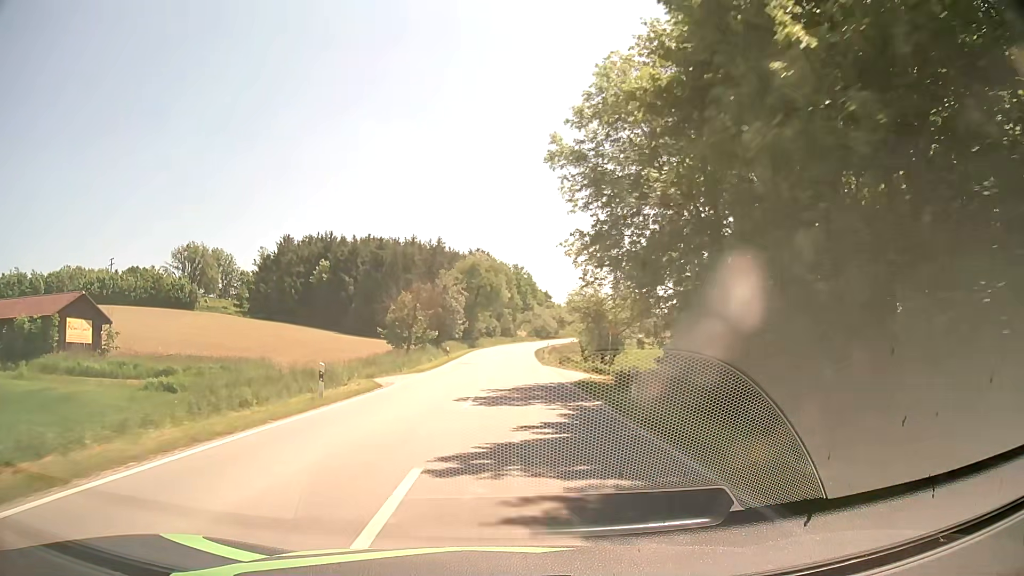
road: secondary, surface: asphalt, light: Day
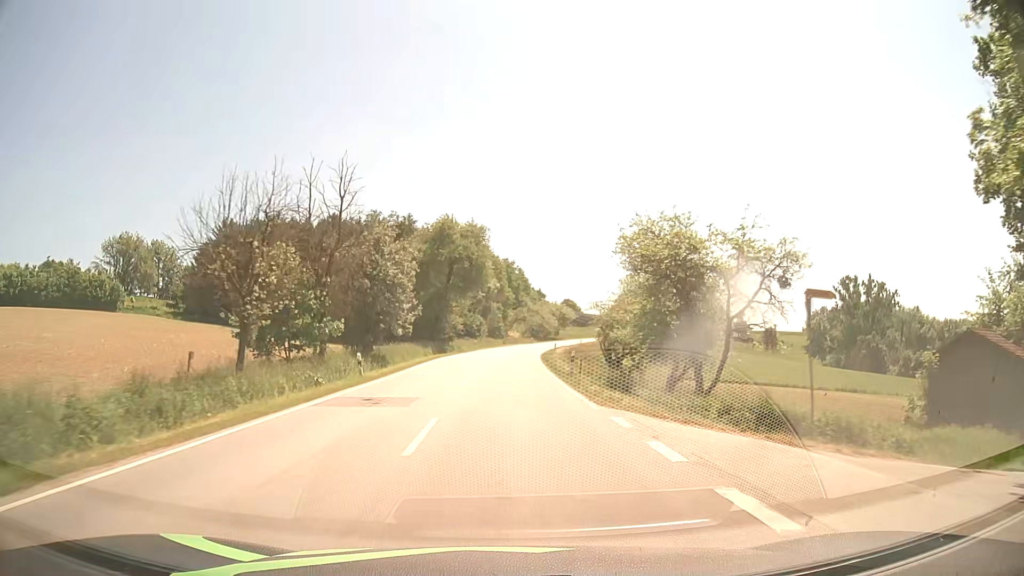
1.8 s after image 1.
(+0.3, +31.4) m; +1°
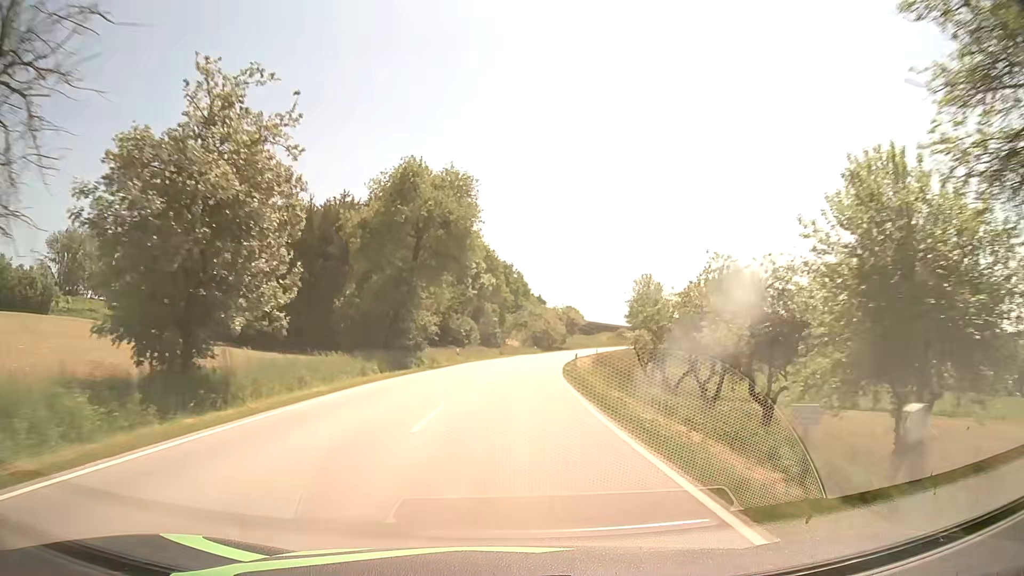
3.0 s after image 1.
(-0.1, +22.4) m; 0°
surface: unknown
(0, +10) (0, +20) (+1, +30) (+1, +40) (+2, +50) (+4, +60) (+5, +70) (+7, +80) (+9, +89) (+11, +99) m
